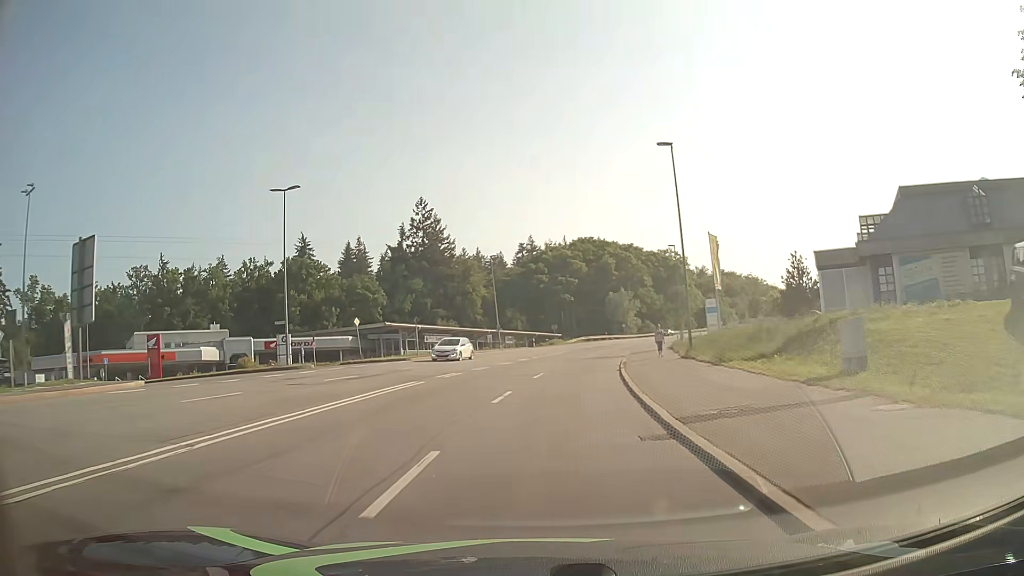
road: secondary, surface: asphalt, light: Day
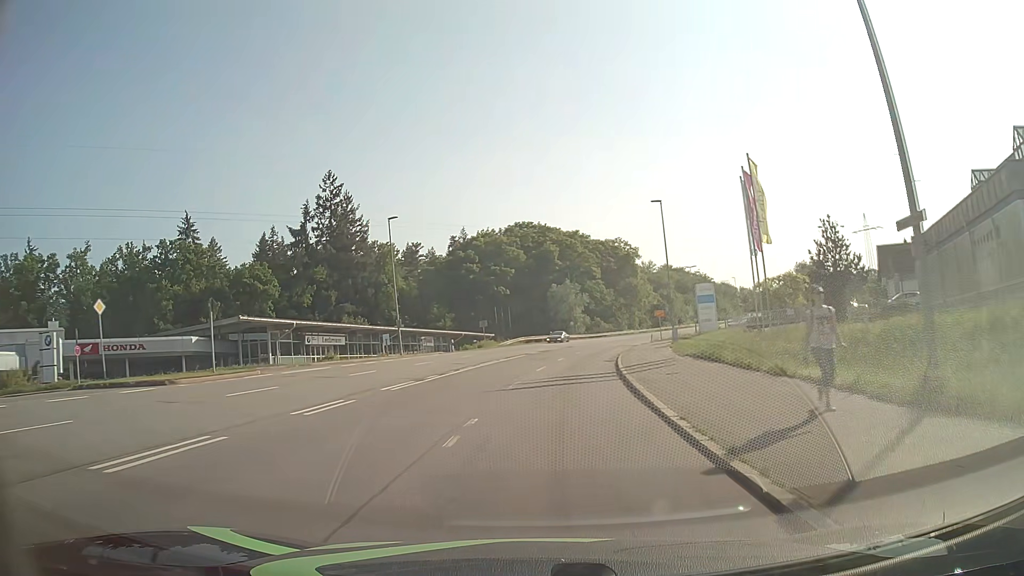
(+1.1, +23.7) m; +5°
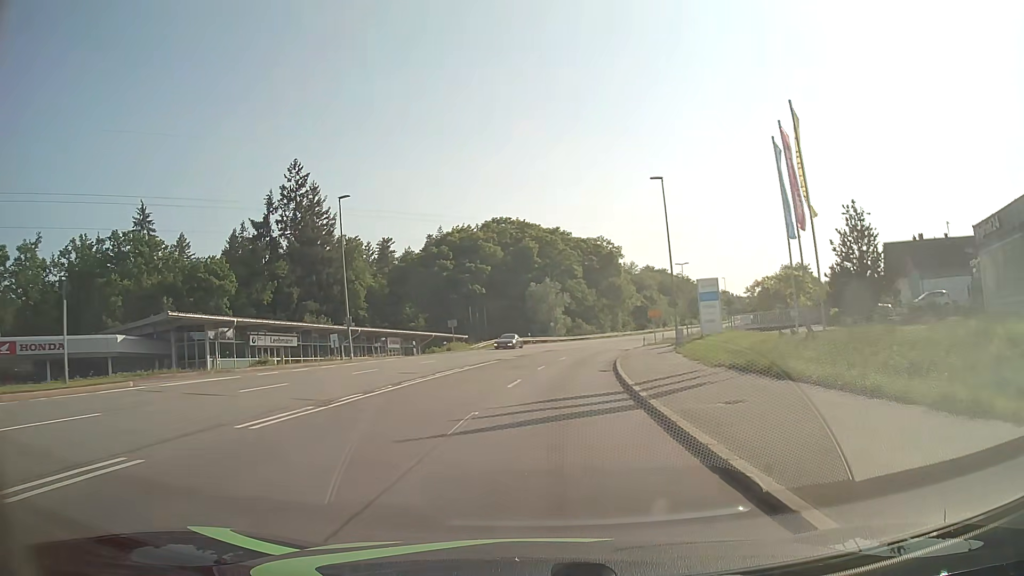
(+0.1, +8.0) m; +1°
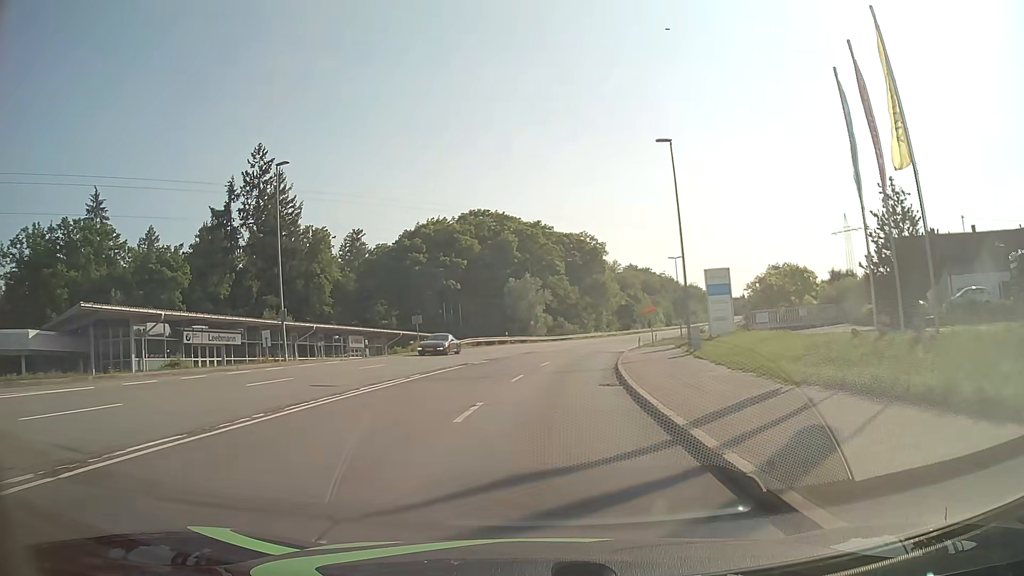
(+0.2, +8.0) m; +2°
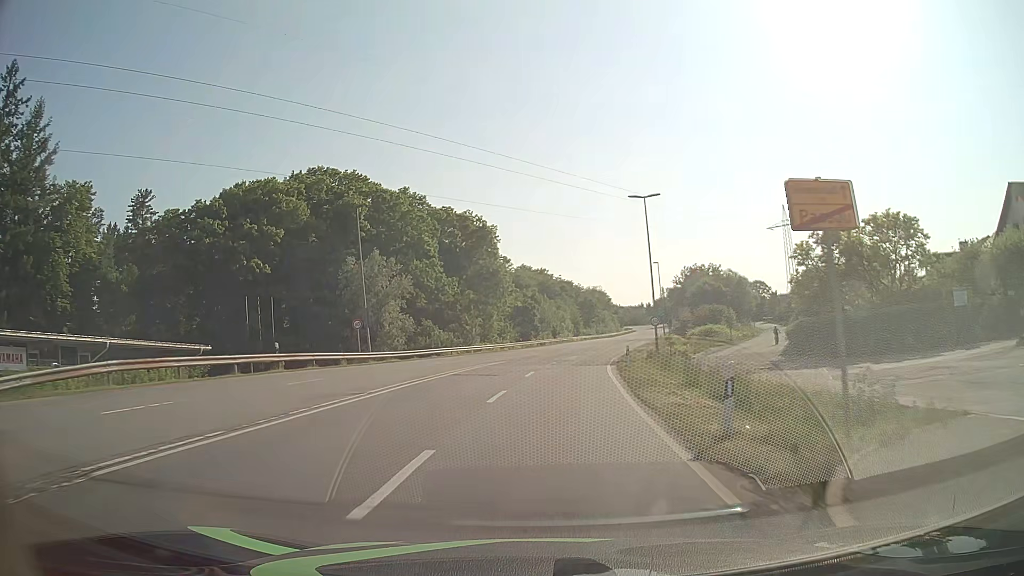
(+3.2, +40.4) m; +9°
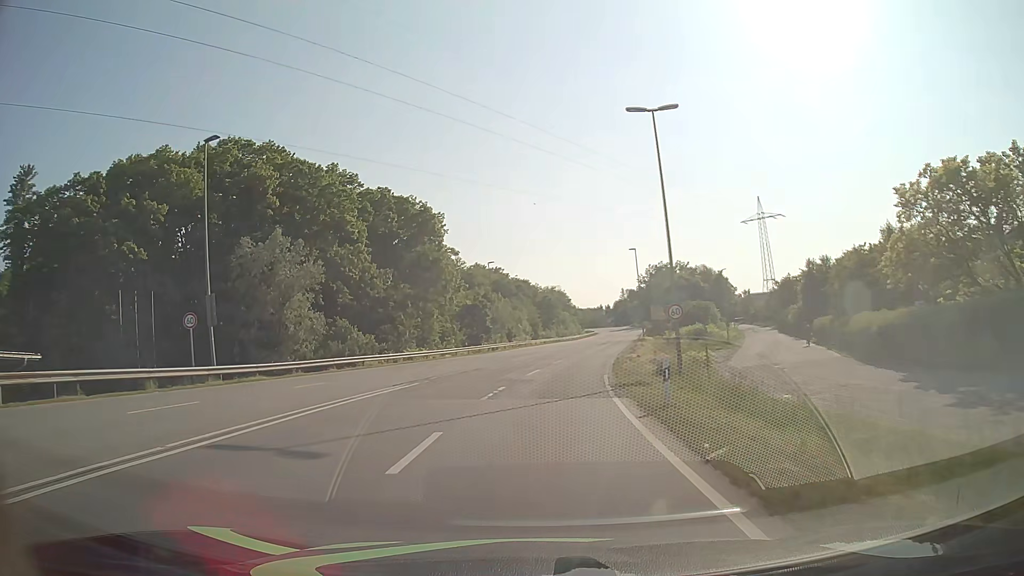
(+0.6, +16.4) m; +4°
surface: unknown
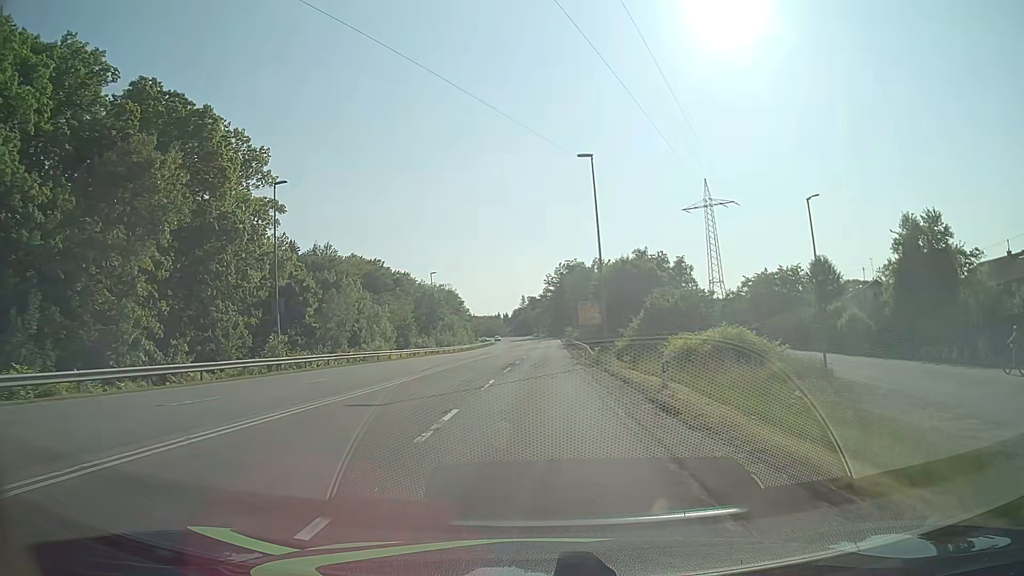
(+3.4, +41.6) m; +9°
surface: asphalt
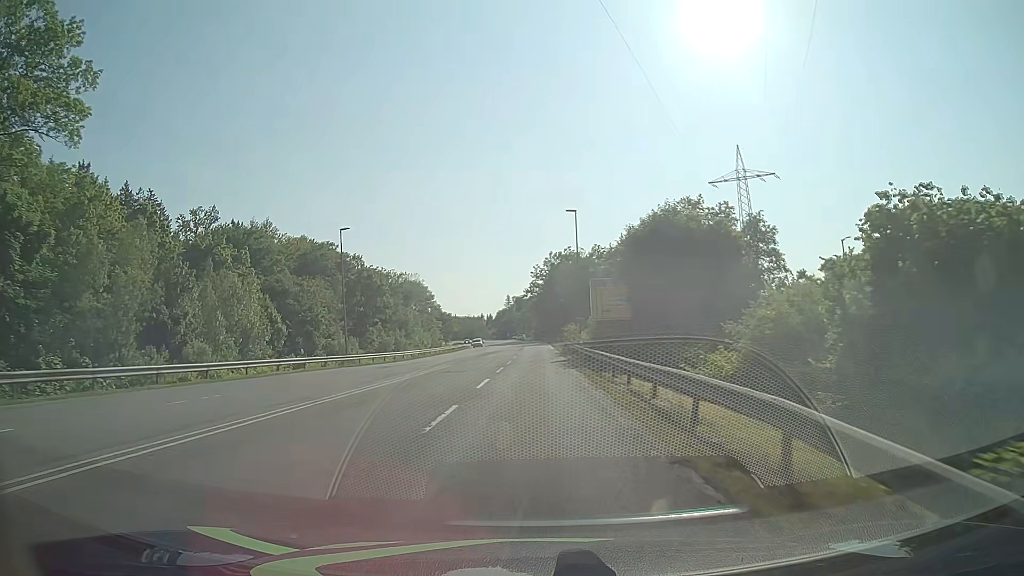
(+0.5, +35.0) m; +1°
(0, +10) (0, +20) (0, +30) (0, +40) (0, +50) (0, +60) (0, +70) (0, +80) (0, +90) (0, +100) m
